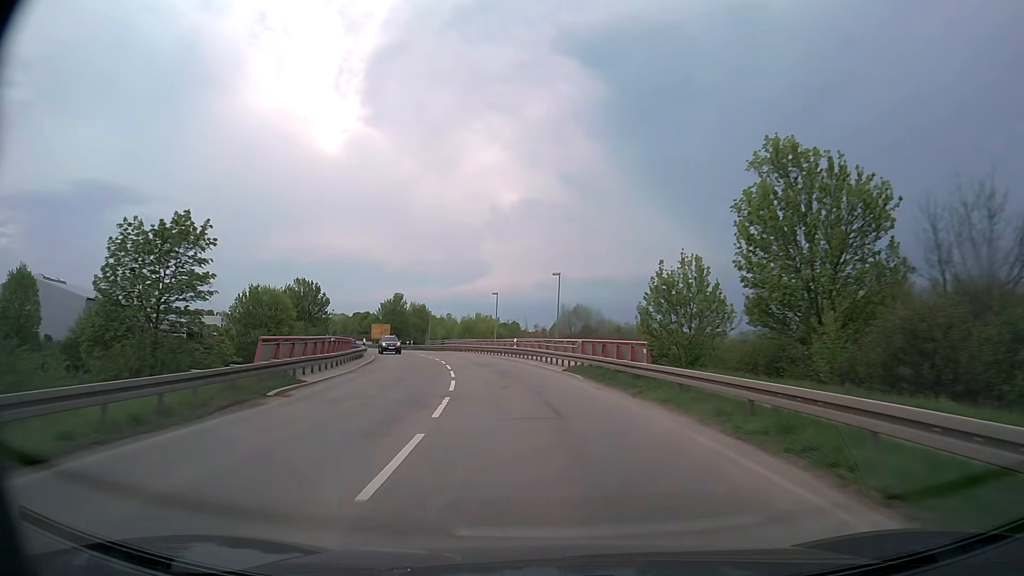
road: secondary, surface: asphalt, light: Day
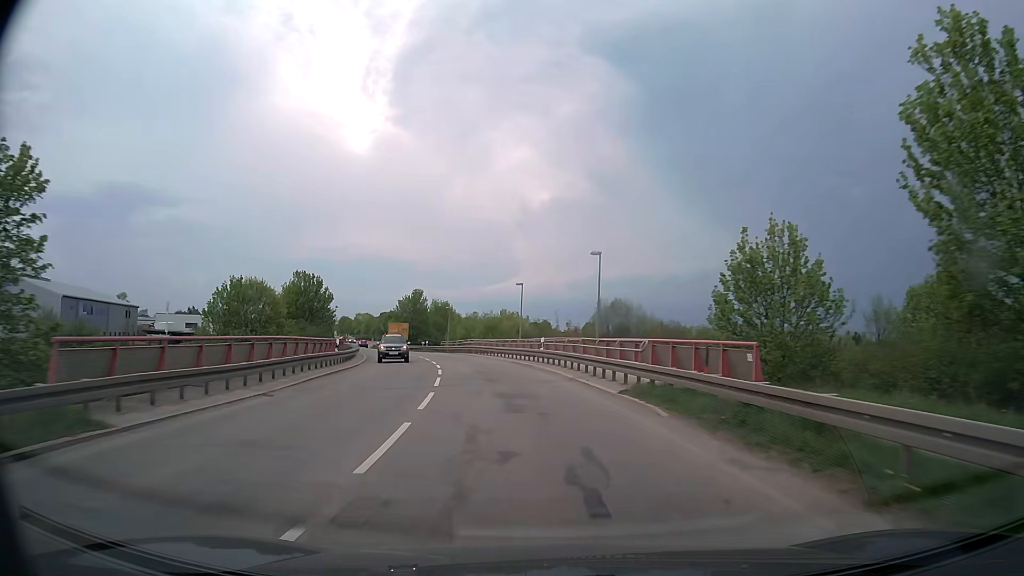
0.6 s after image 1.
(-0.3, +11.0) m; -3°
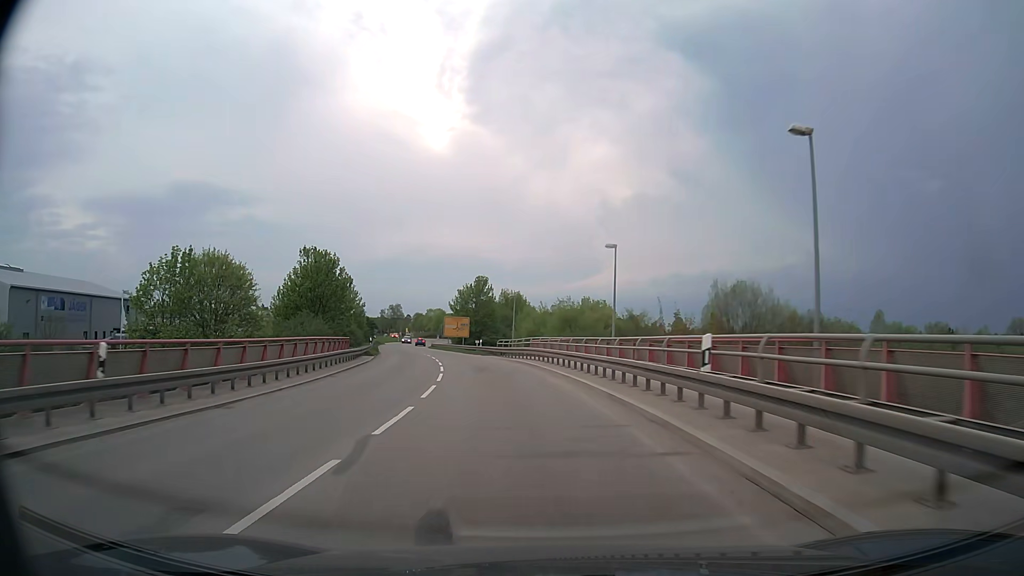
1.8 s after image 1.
(-1.1, +21.3) m; -7°
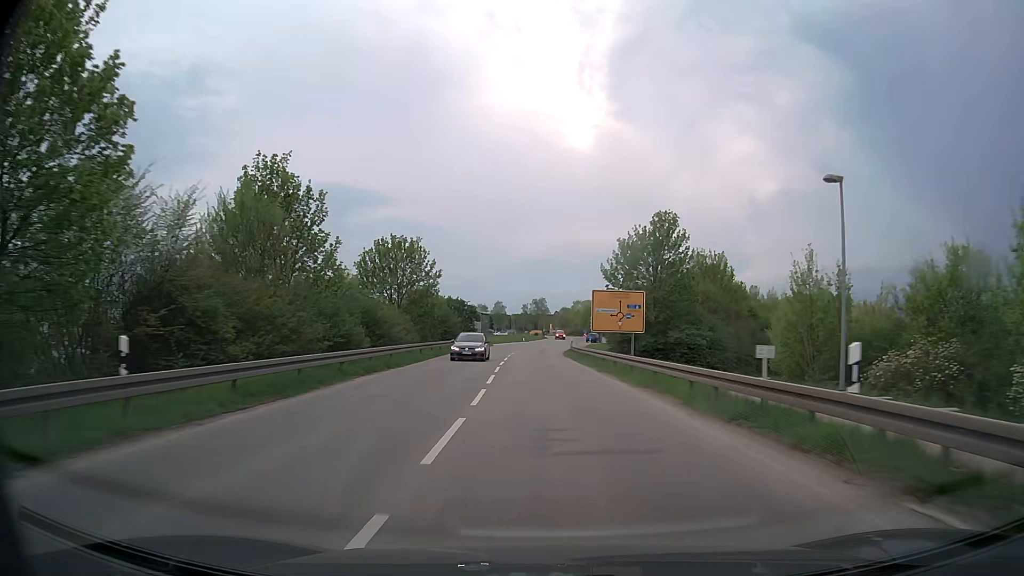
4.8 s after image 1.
(-7.2, +49.3) m; -13°
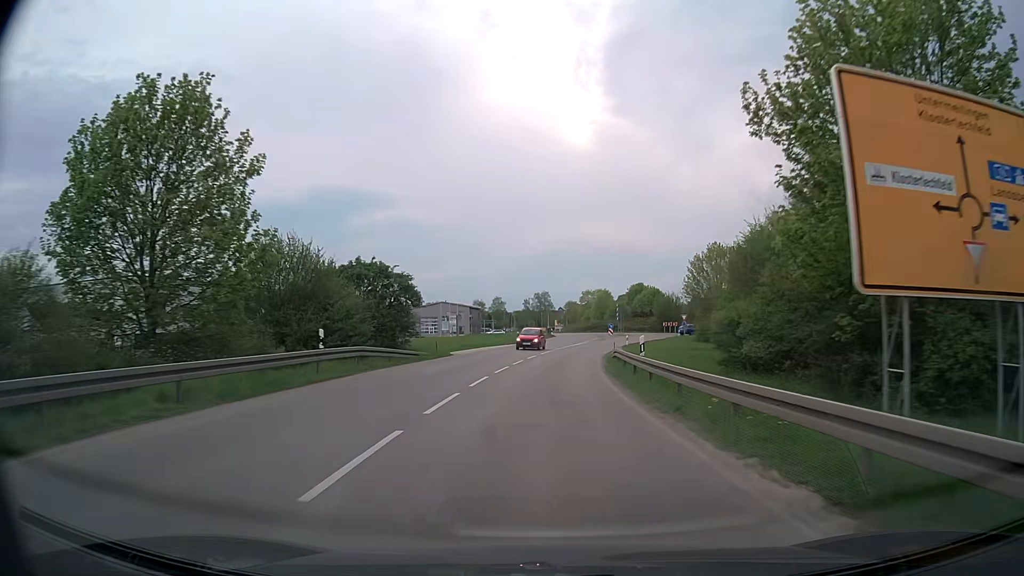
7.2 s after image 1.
(-0.4, +37.4) m; 0°
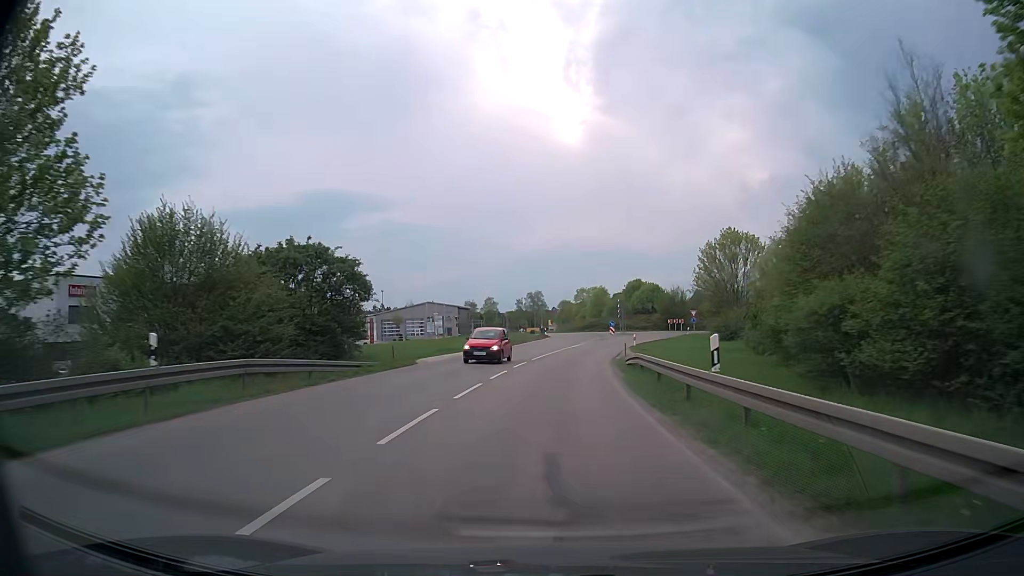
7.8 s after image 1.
(0.0, +8.8) m; 0°
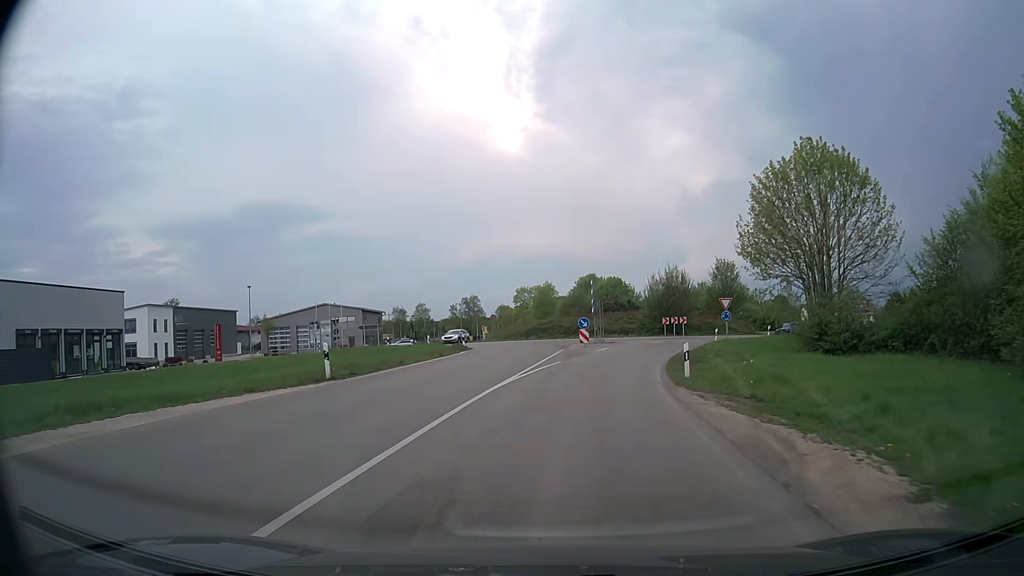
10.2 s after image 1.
(+1.1, +32.0) m; +5°
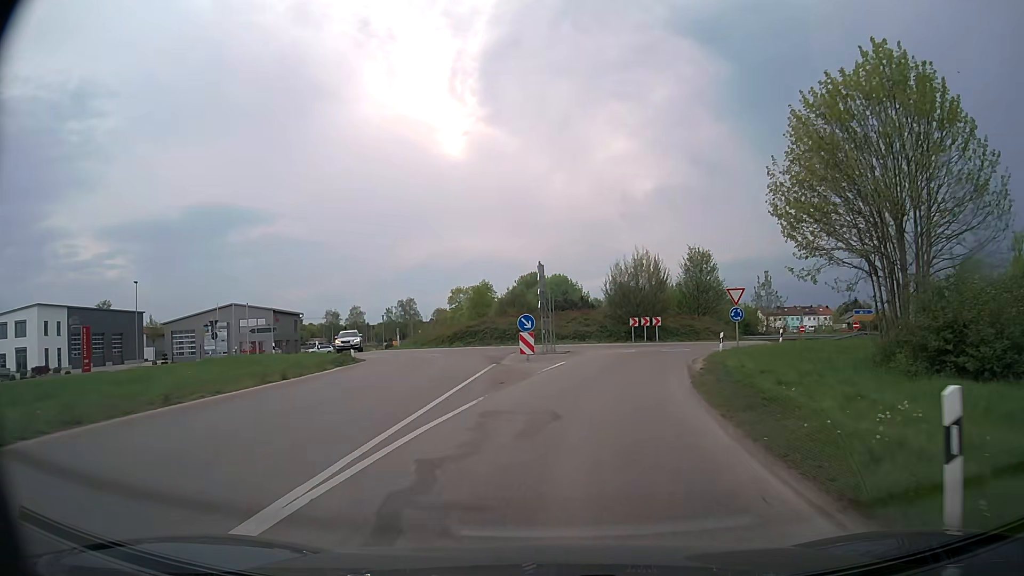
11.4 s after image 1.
(+0.5, +13.2) m; +5°
